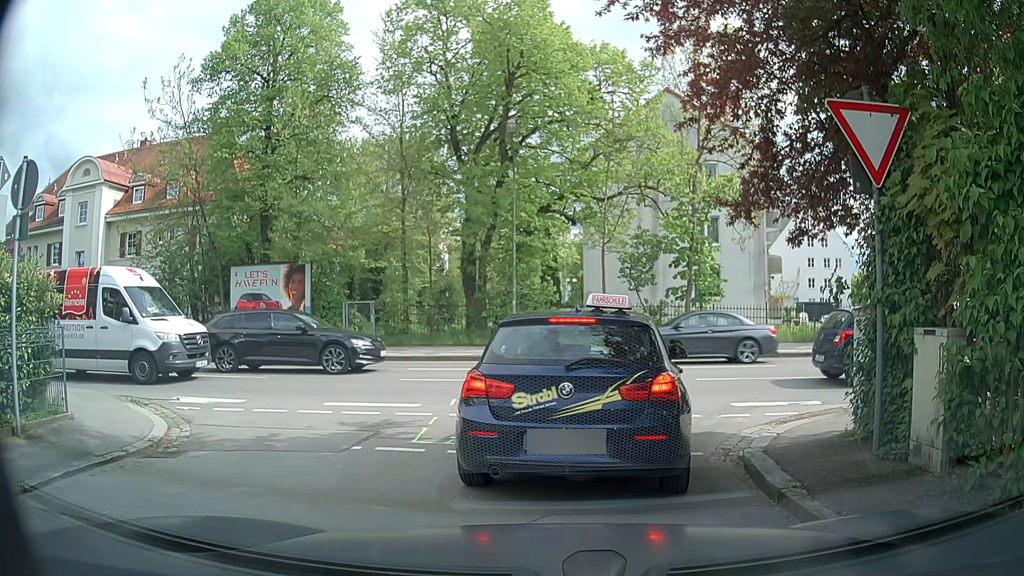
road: residential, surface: asphalt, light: Day
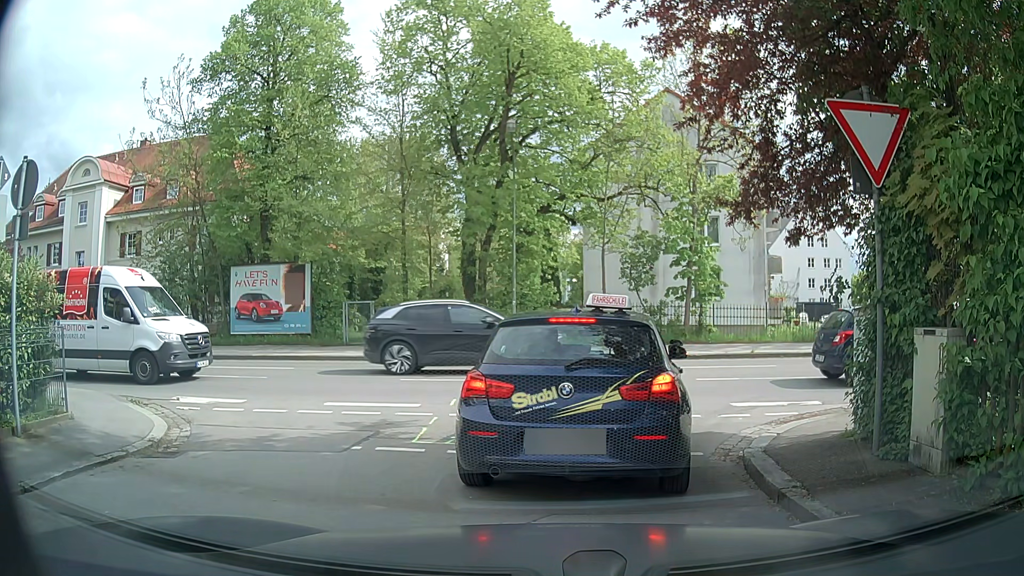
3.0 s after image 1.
(0.0, 0.0) m; 0°
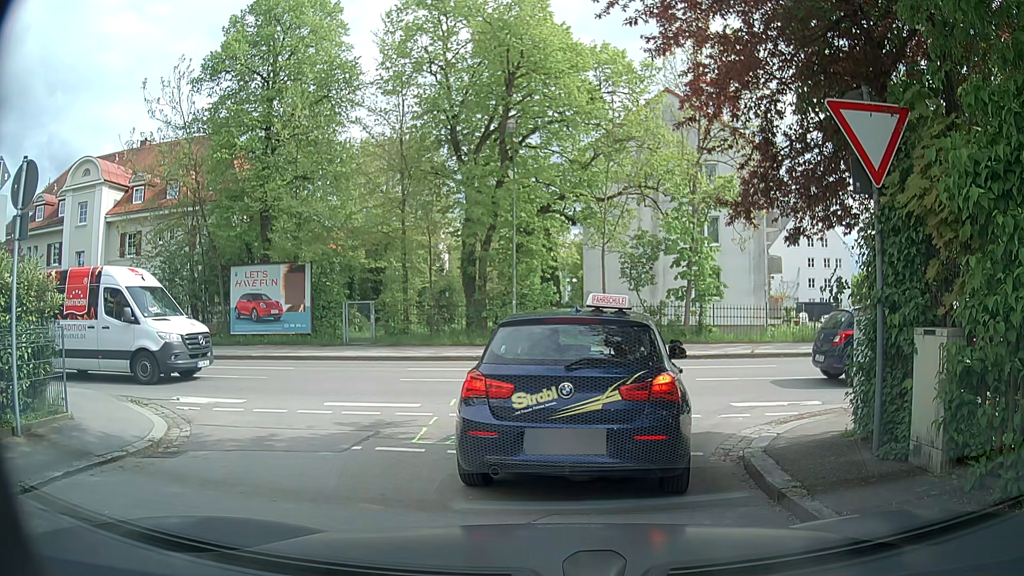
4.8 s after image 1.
(0.0, 0.0) m; 0°
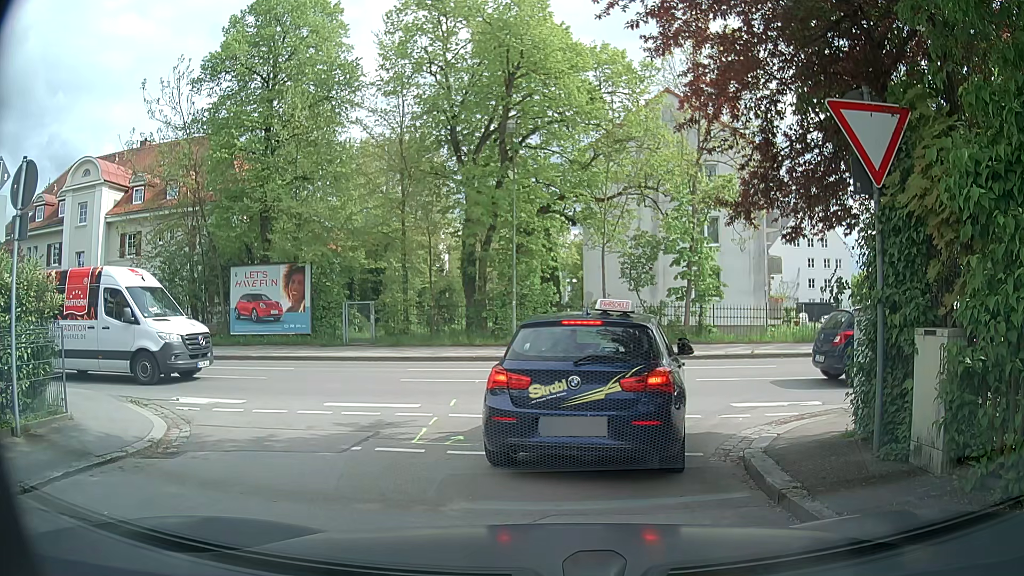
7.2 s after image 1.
(0.0, 0.0) m; 0°
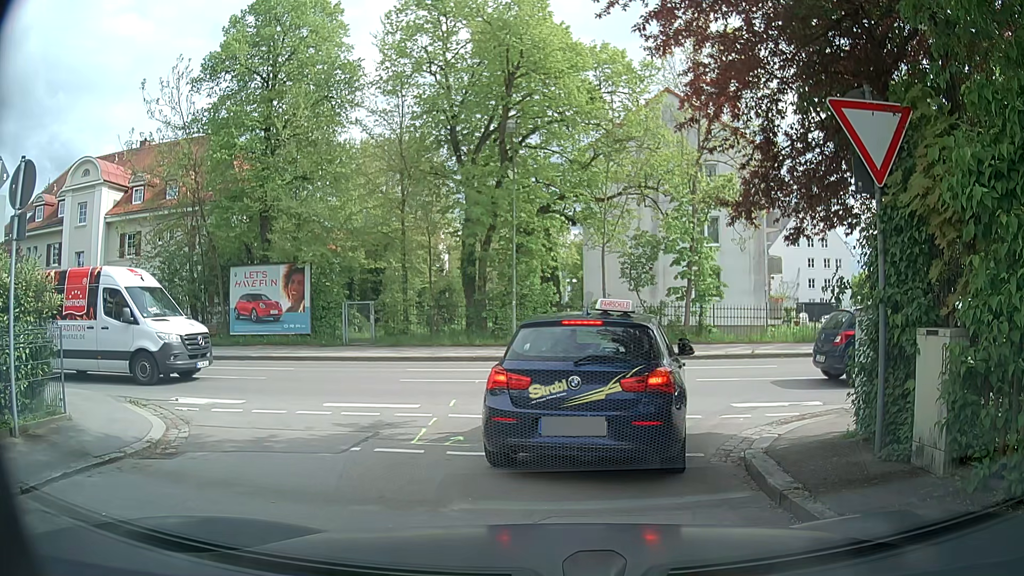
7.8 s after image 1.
(0.0, 0.0) m; 0°
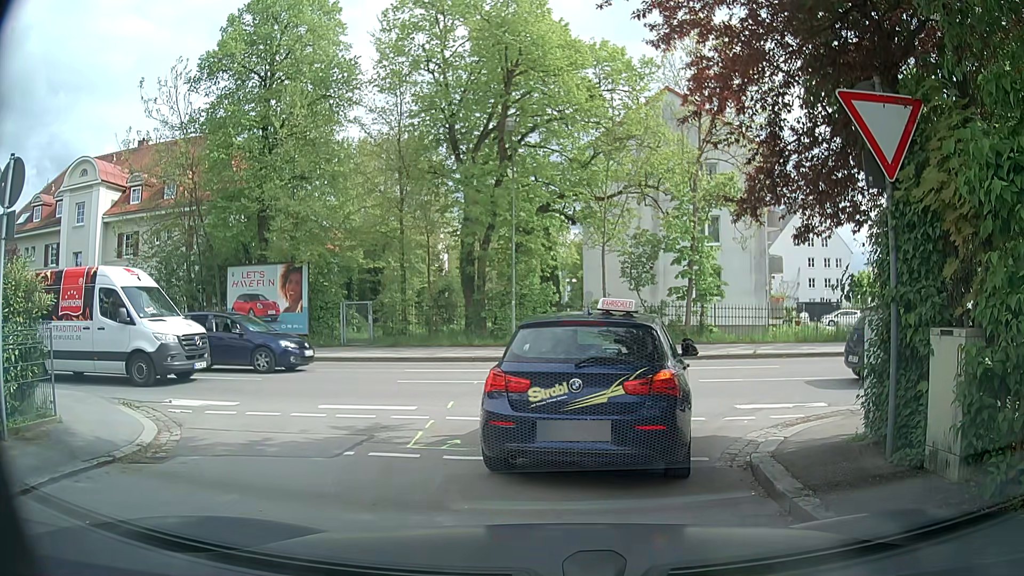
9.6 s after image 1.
(0.0, +0.2) m; 0°
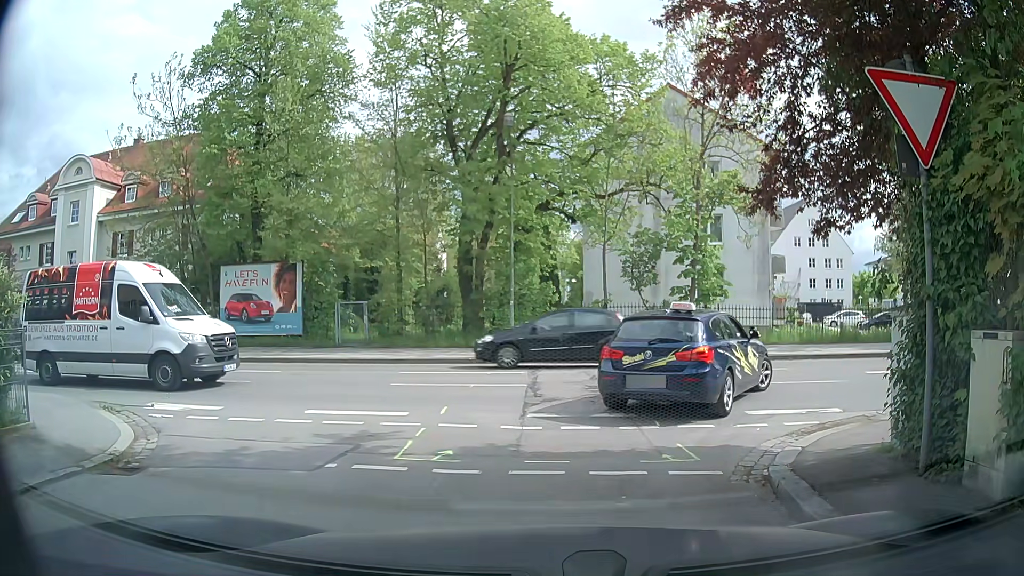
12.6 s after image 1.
(0.0, +0.6) m; 0°
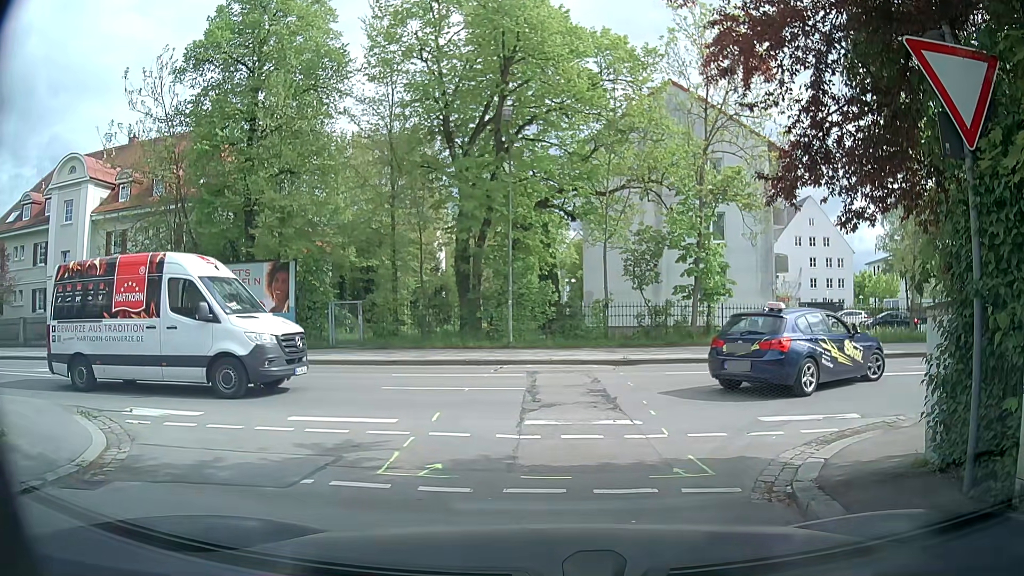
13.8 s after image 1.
(0.0, +0.7) m; 0°
